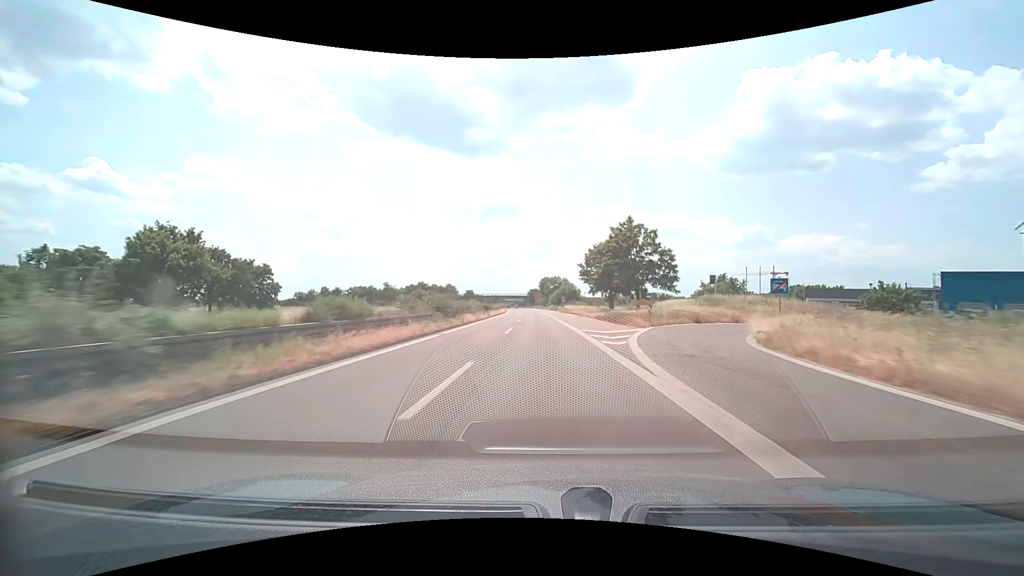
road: trunk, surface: asphalt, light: Day
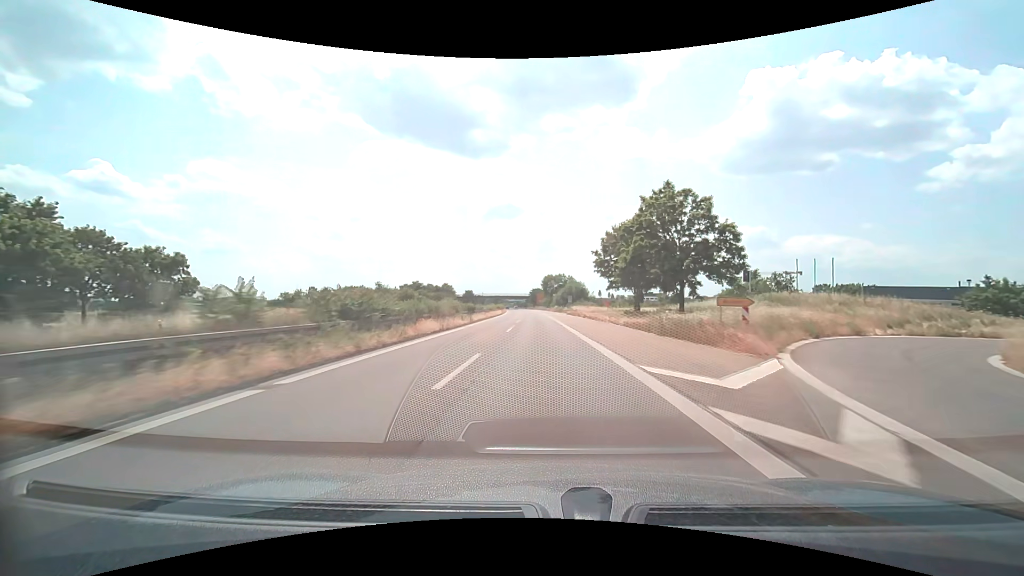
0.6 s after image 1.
(0.0, +15.8) m; 0°
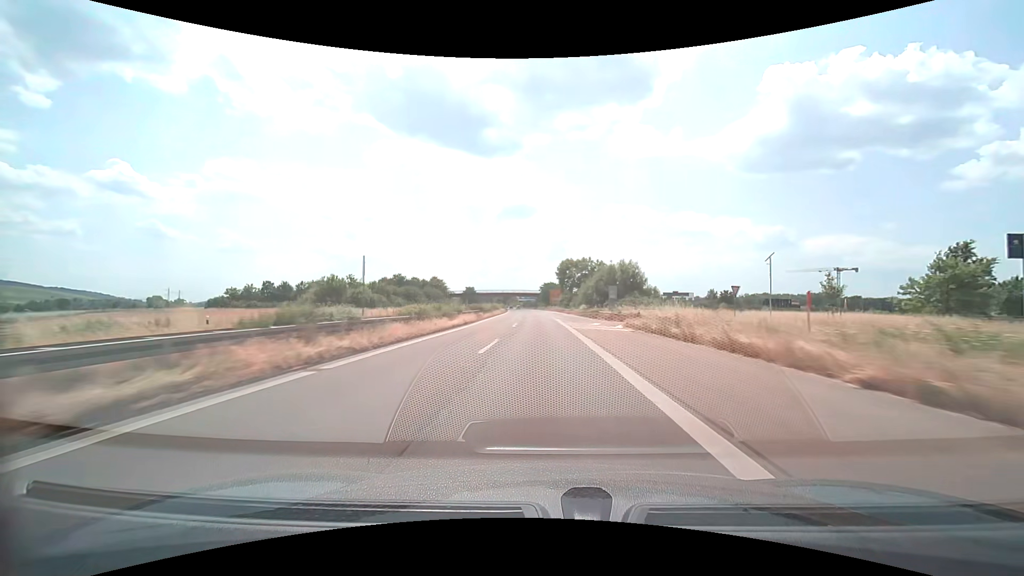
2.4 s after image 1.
(-0.5, +47.4) m; -2°
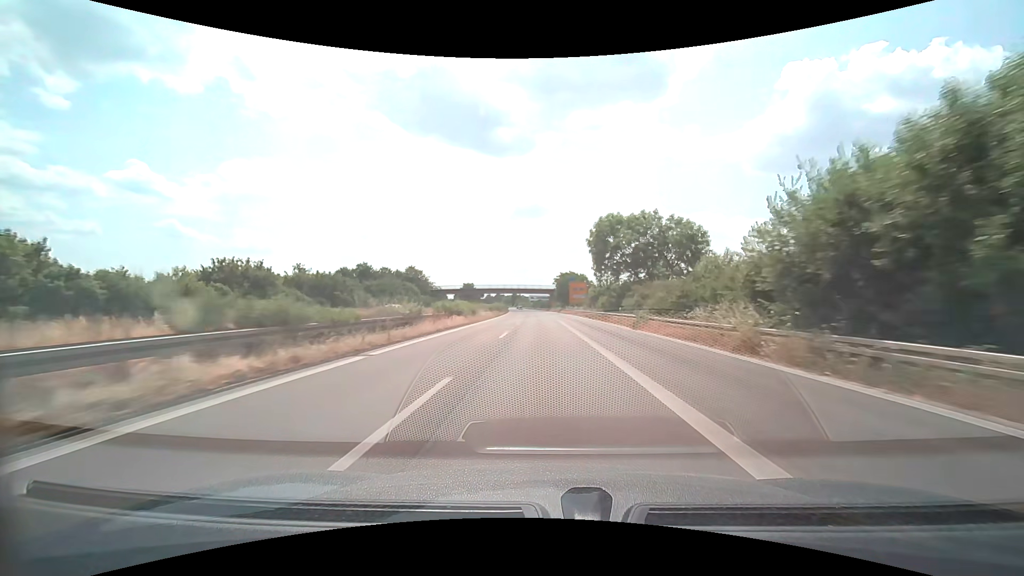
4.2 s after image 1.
(-0.6, +47.4) m; -1°
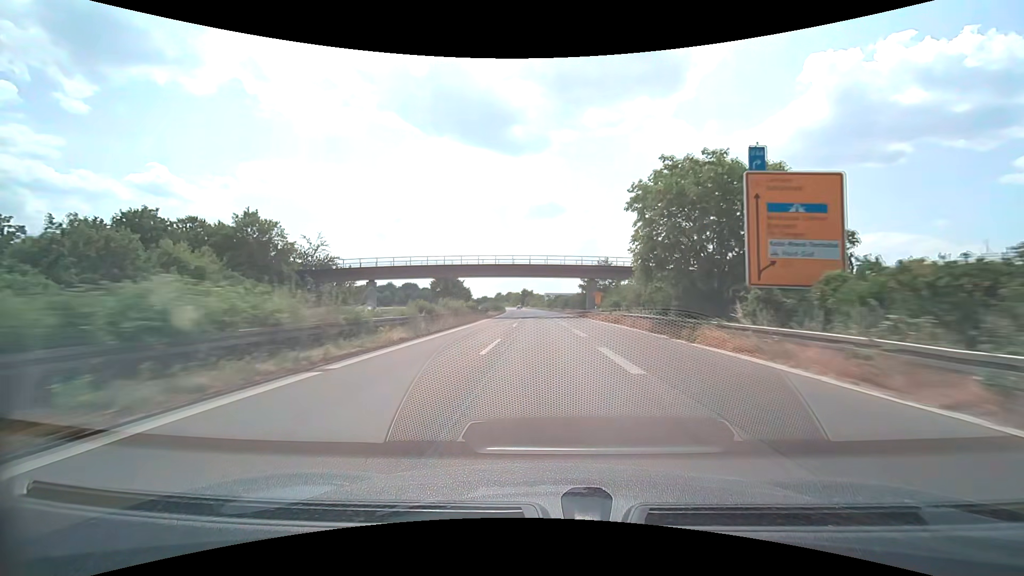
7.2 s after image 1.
(-1.4, +79.0) m; -2°
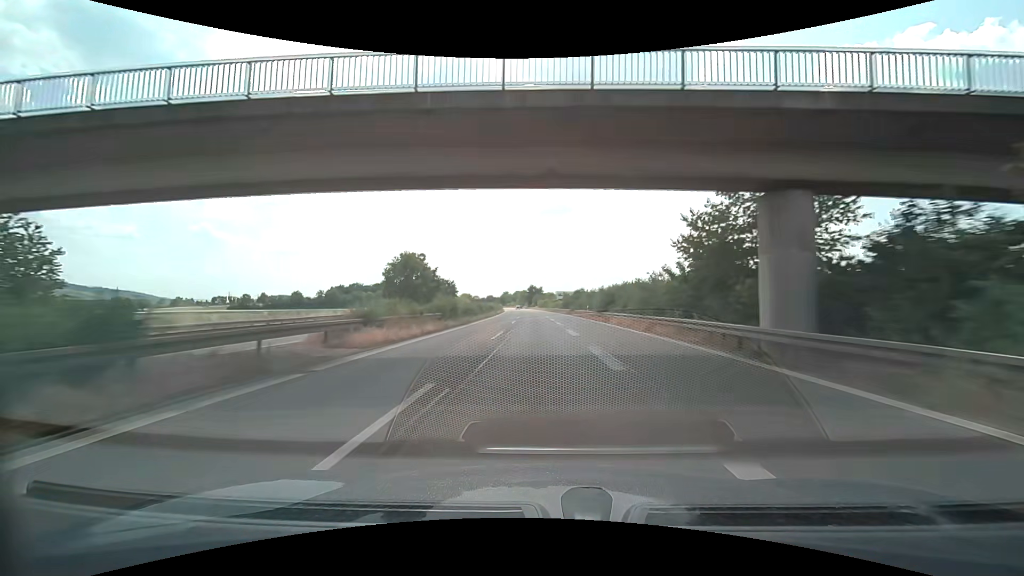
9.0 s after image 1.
(-0.6, +47.4) m; -1°
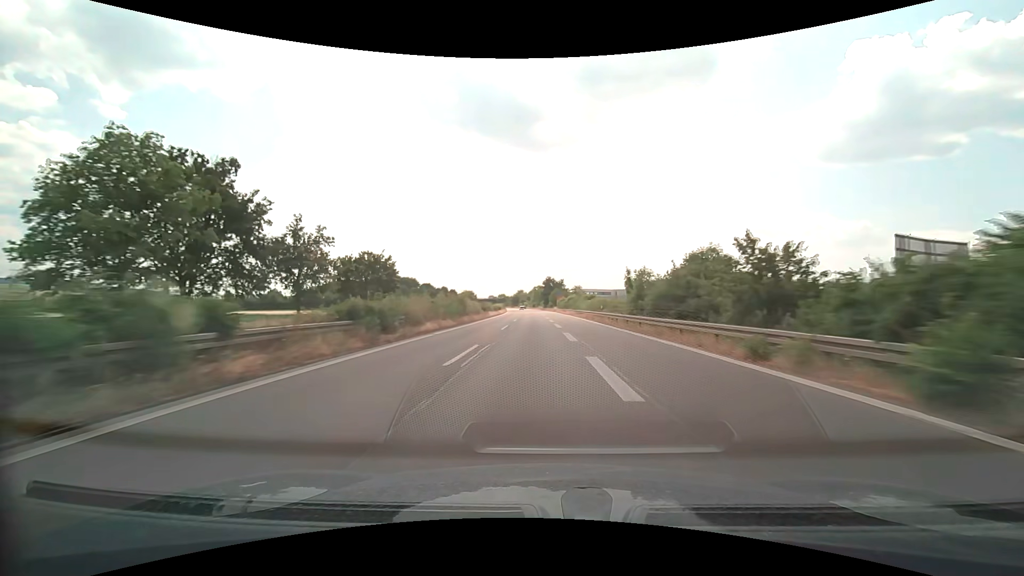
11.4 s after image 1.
(-1.0, +63.2) m; -2°
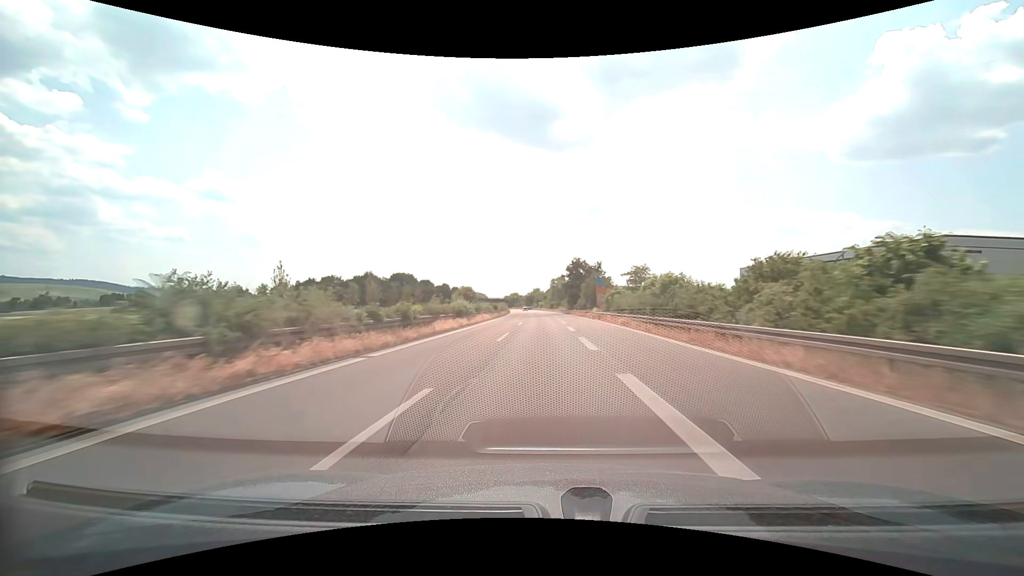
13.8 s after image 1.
(-1.4, +63.2) m; -2°
(0, +10) (0, +20) (0, +30) (0, +40) (0, +50) (0, +60) (-1, +70) (-1, +80) (-1, +90) (-2, +100) m
